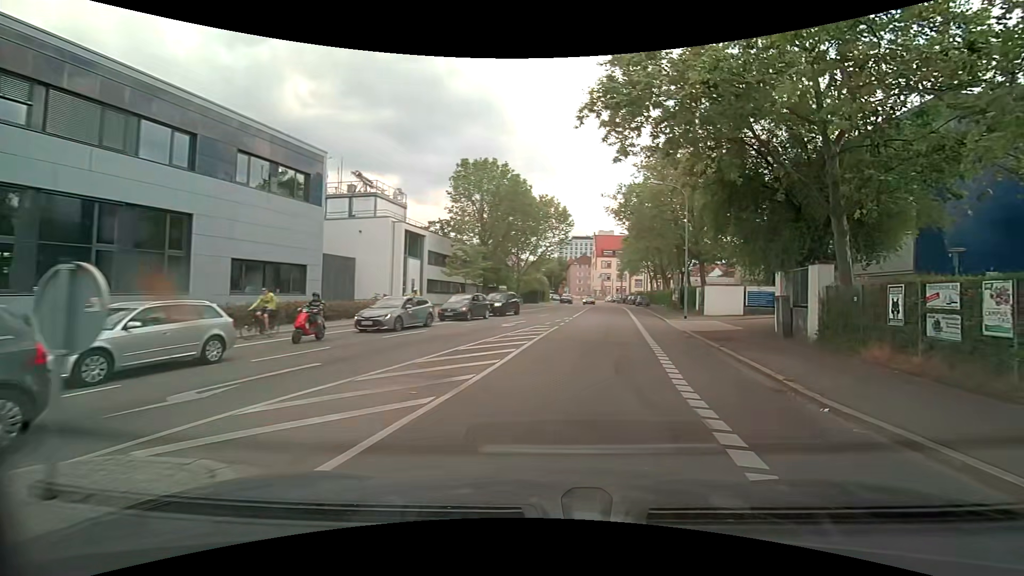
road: tertiary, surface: asphalt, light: Day
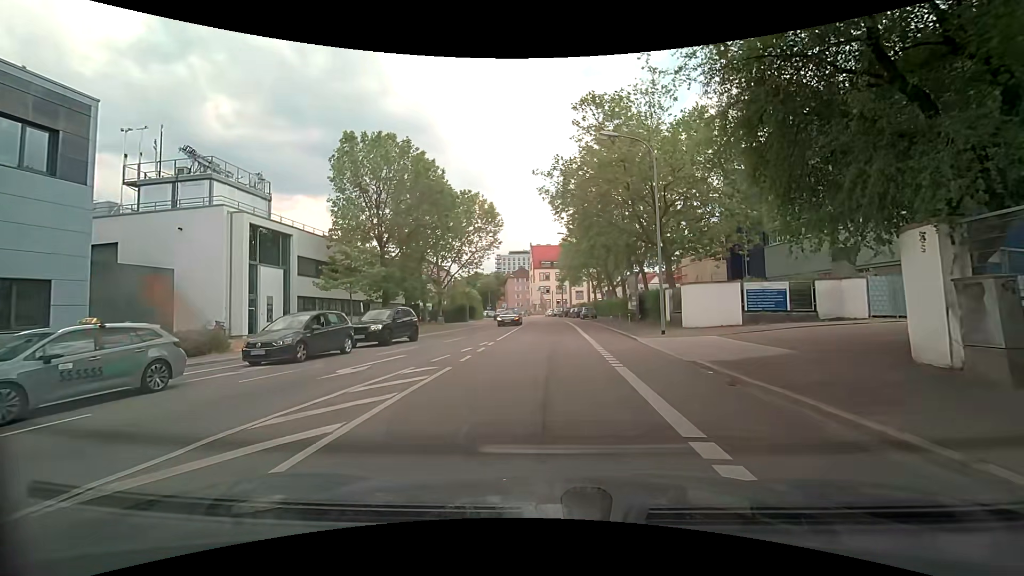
(+1.1, +12.2) m; +5°
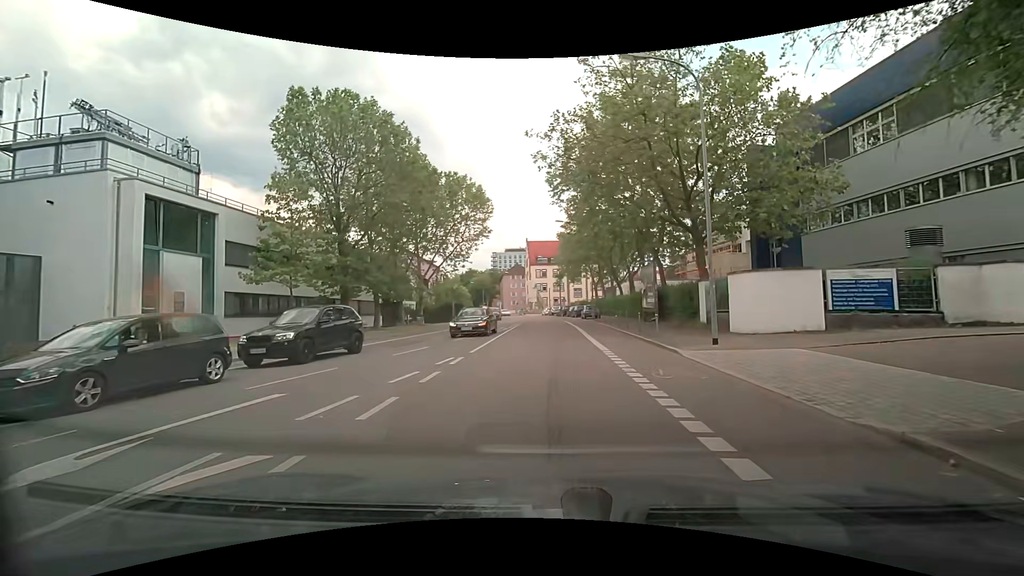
(+0.1, +7.1) m; +3°
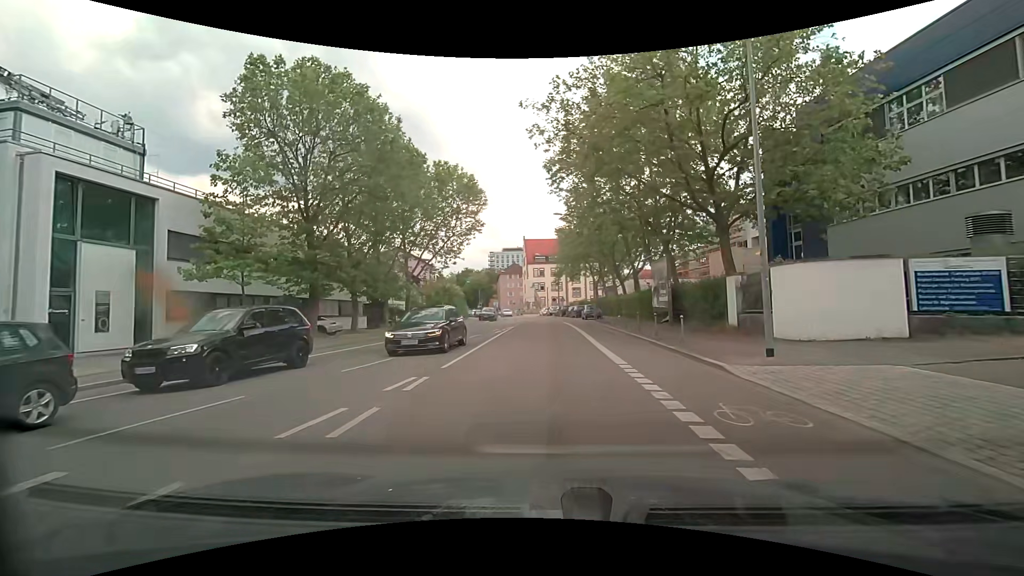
(-0.1, +3.8) m; -2°
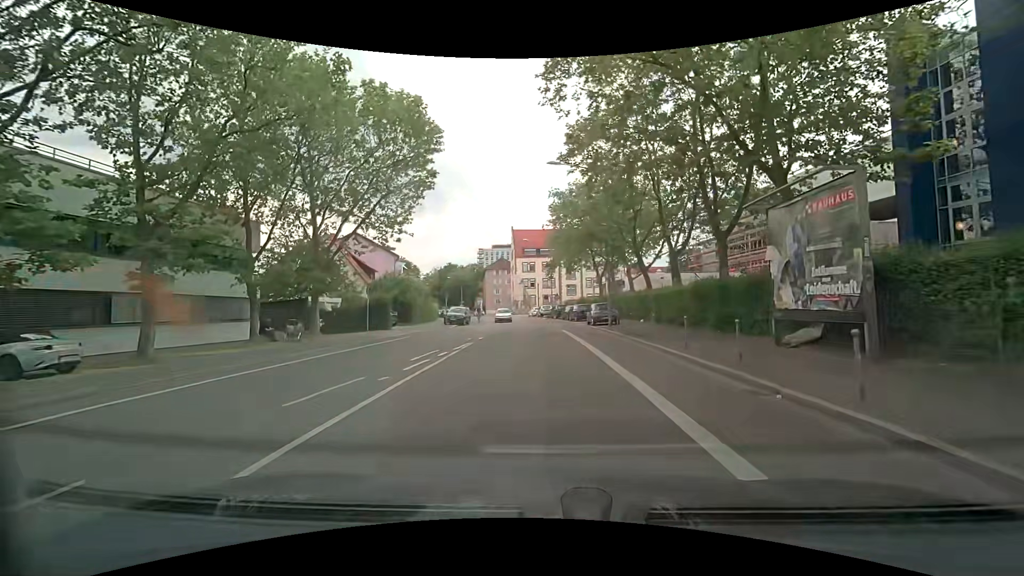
(+0.2, +16.3) m; +3°
